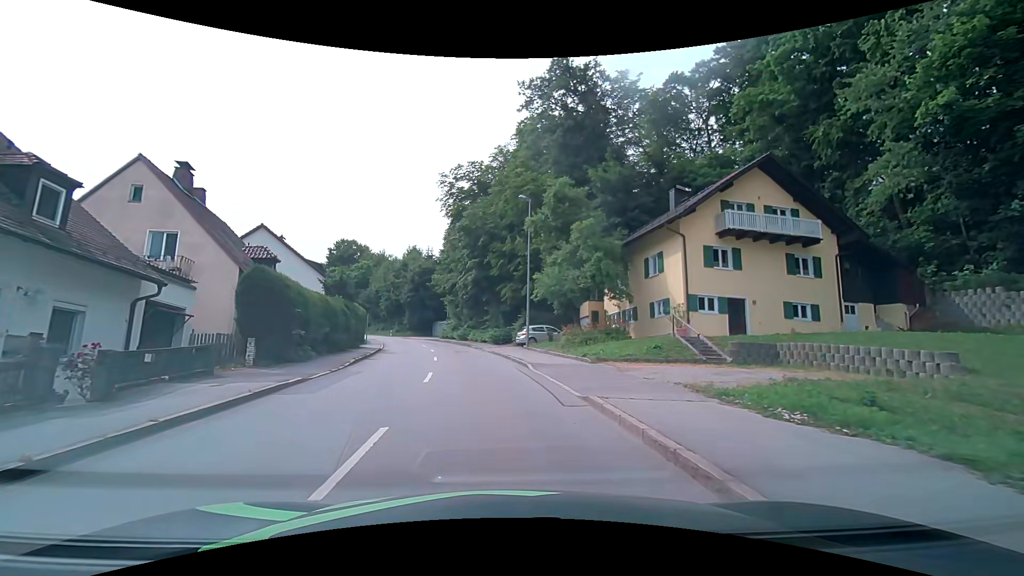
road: tertiary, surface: asphalt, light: Day
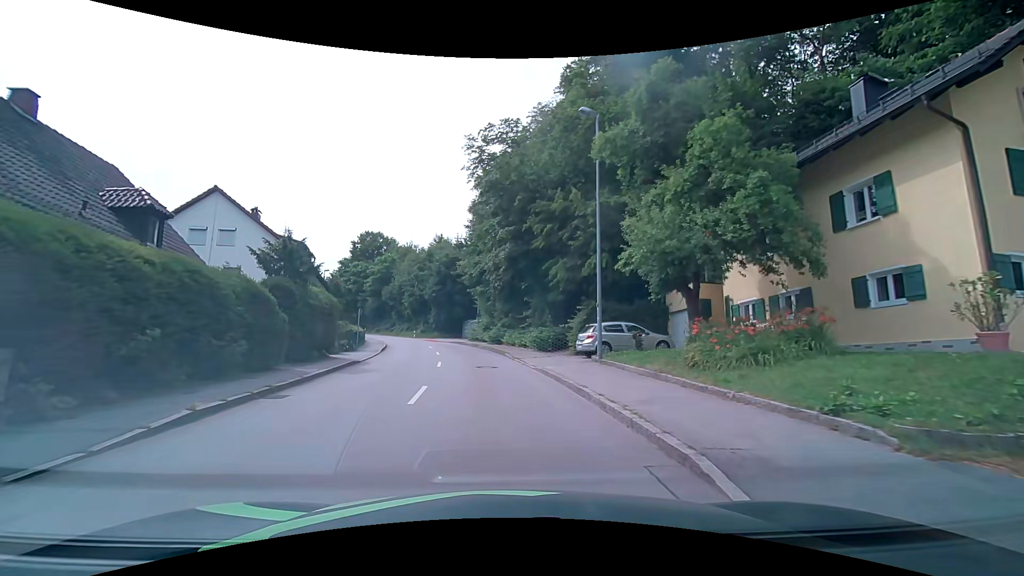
(-0.4, +13.1) m; -3°
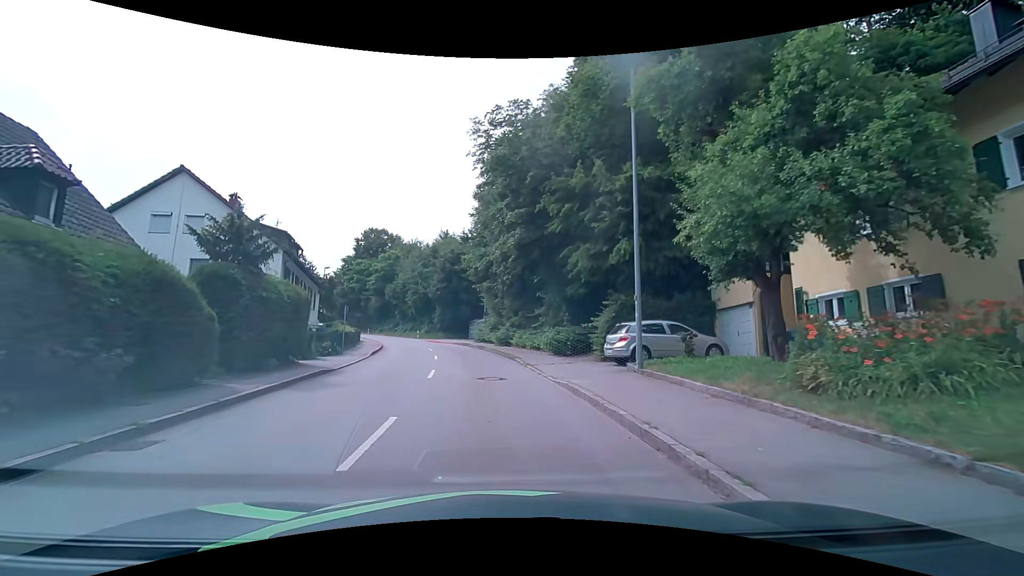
(-0.1, +4.3) m; -2°
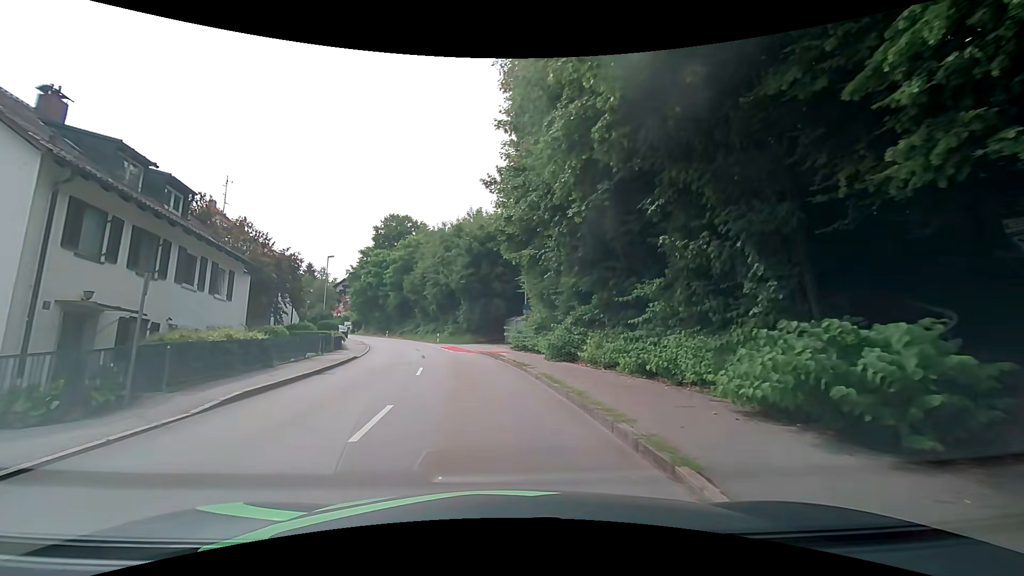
(-0.4, +16.7) m; -4°
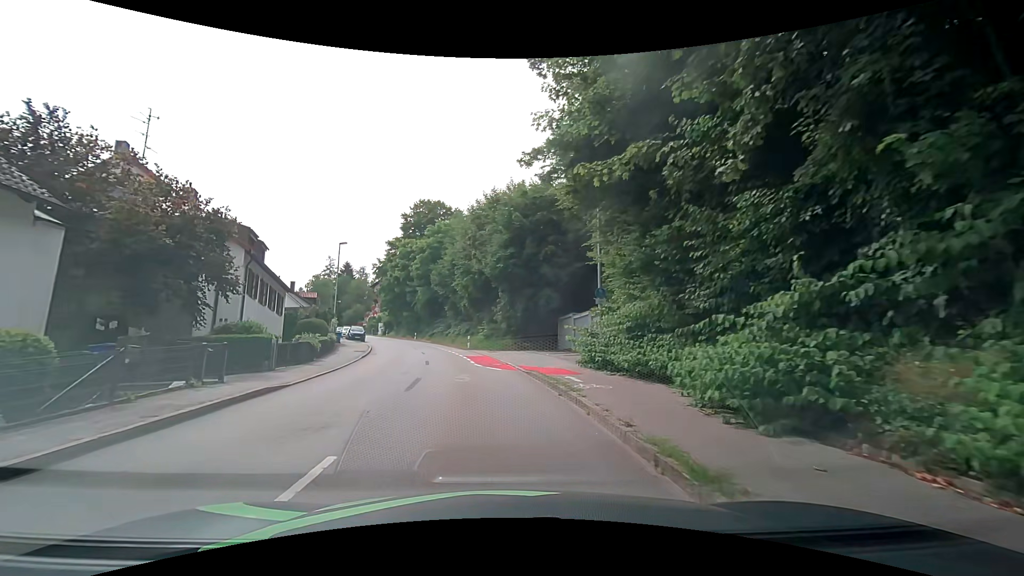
(-0.6, +12.8) m; -5°
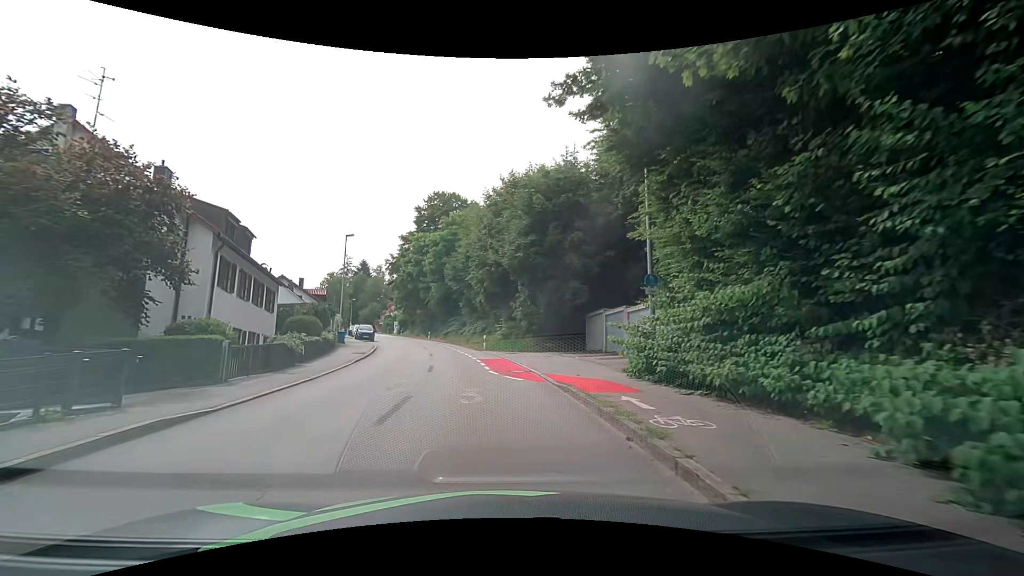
(-0.1, +4.4) m; -2°
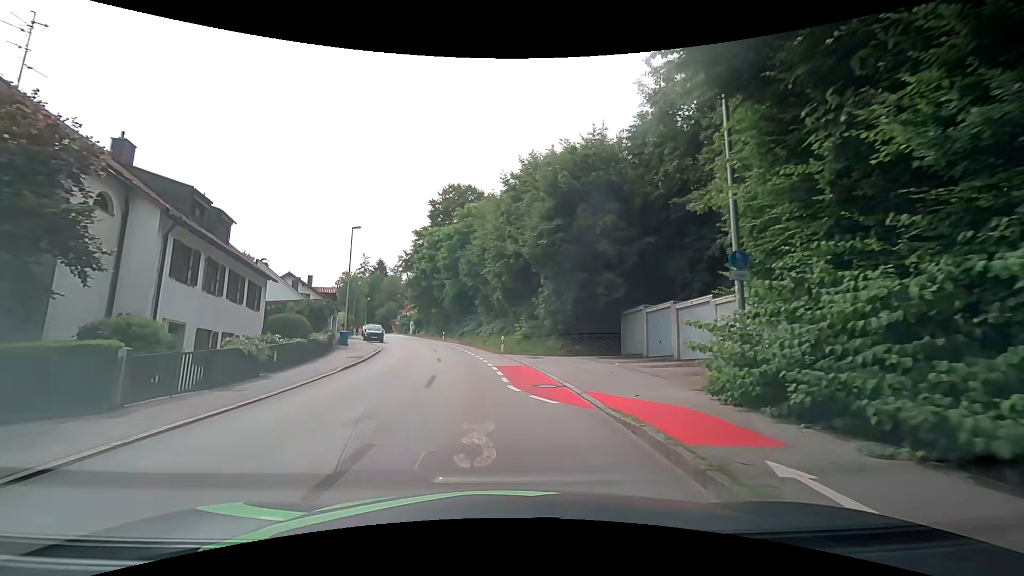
(-0.1, +4.4) m; -2°
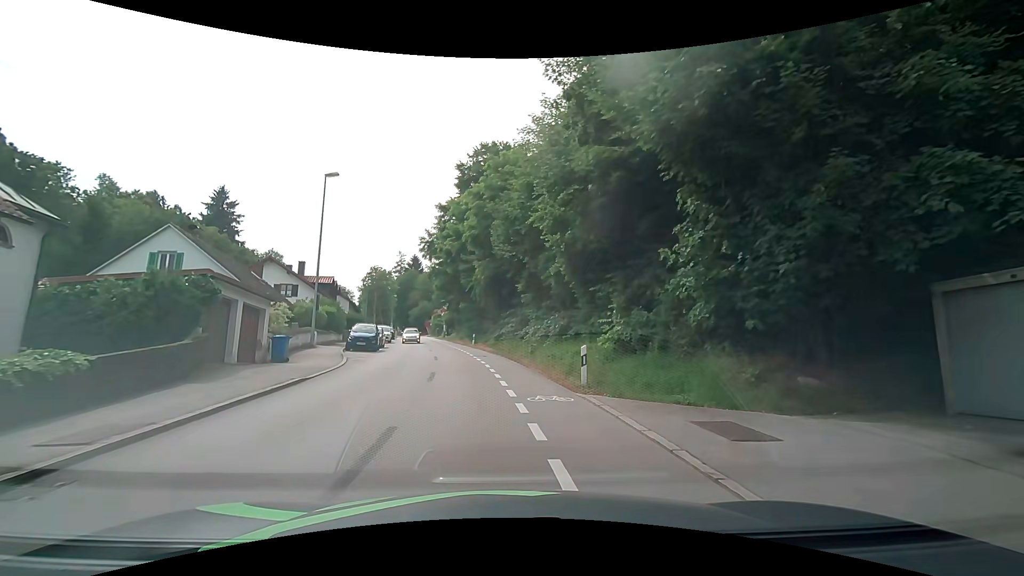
(-0.9, +17.0) m; -6°
(0, +10) (-1, +20) (-2, +30) (-3, +40) (-5, +50) (-7, +59) (-9, +69) (-10, +79) (-12, +89) (-14, +99) m
